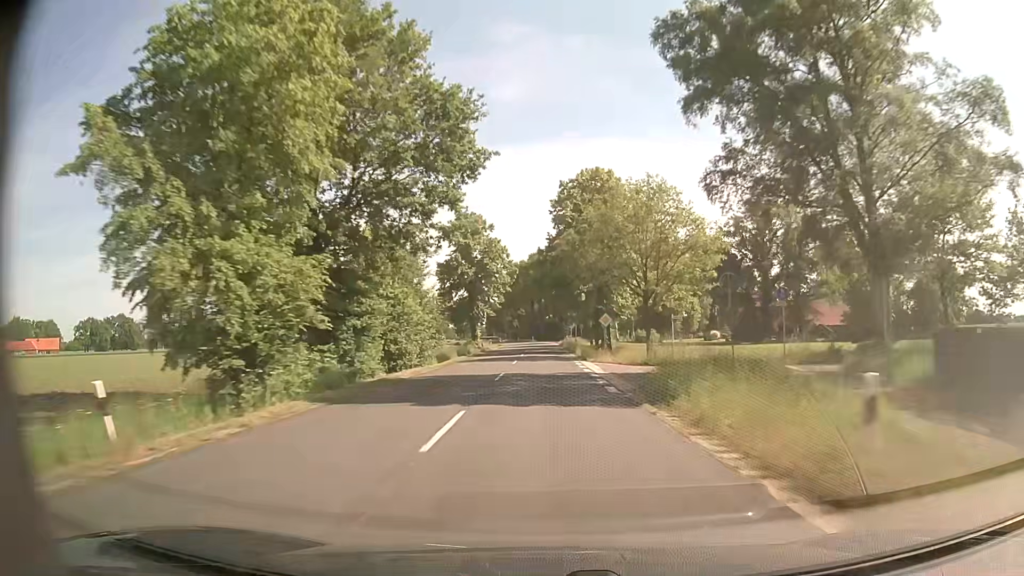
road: secondary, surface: asphalt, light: Day
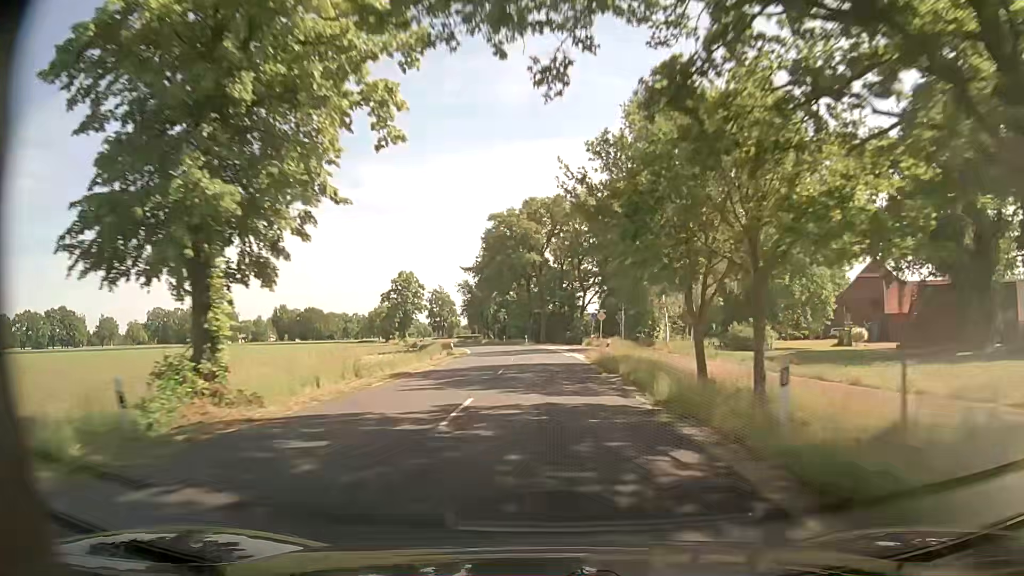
(-0.3, +58.2) m; 0°
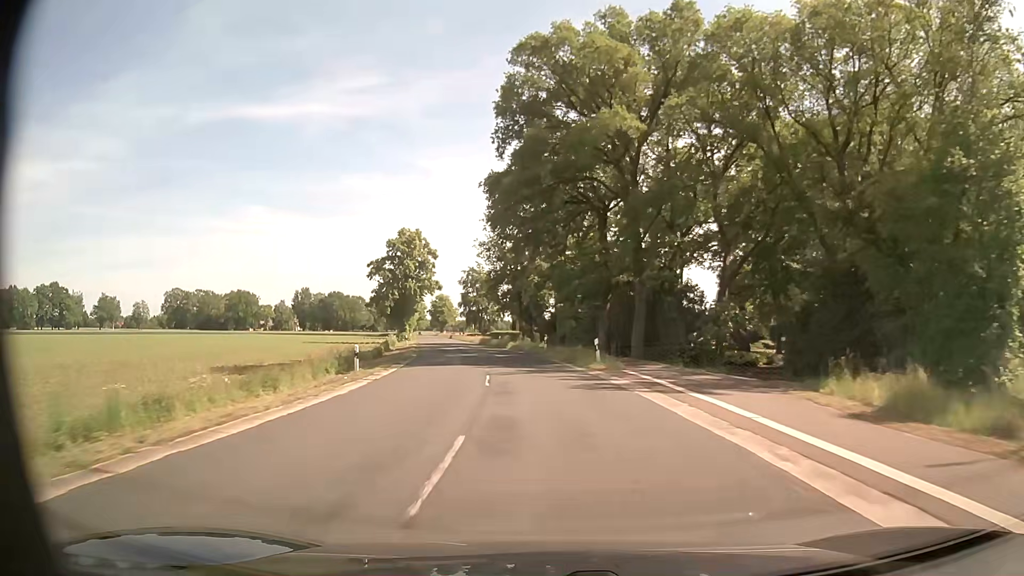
(-1.5, +52.4) m; -6°
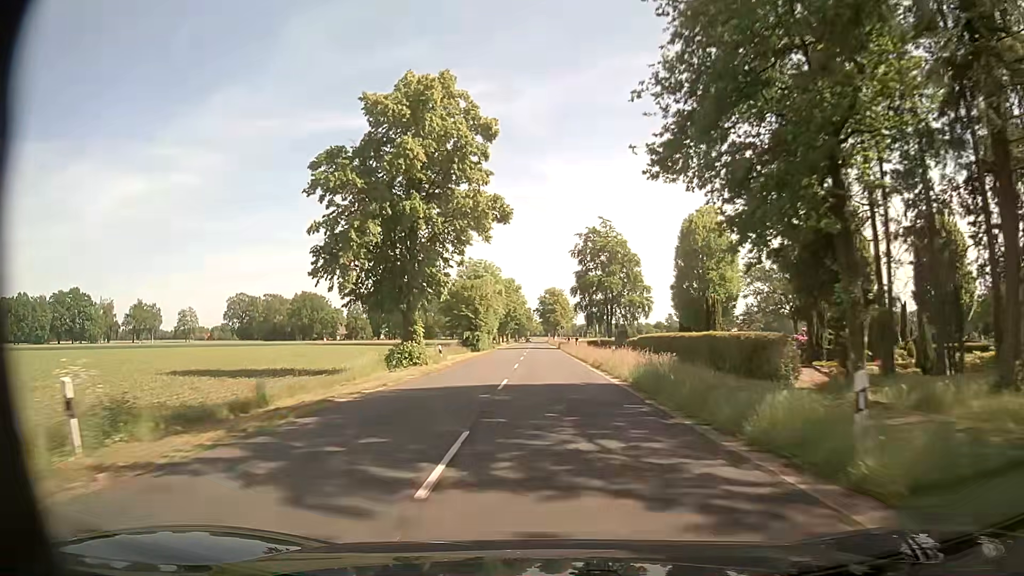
(-6.7, +58.9) m; -10°
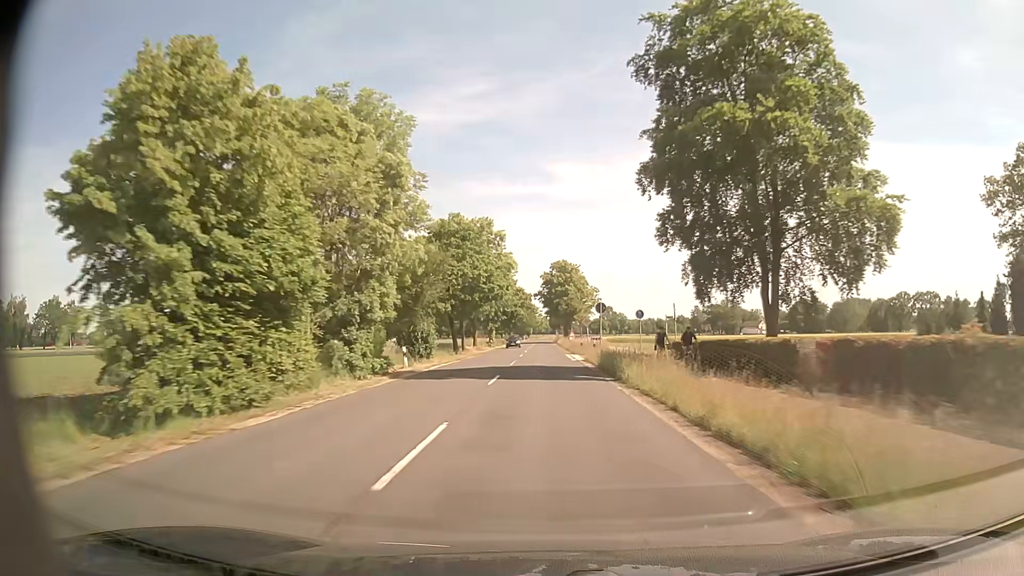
(-0.3, +59.7) m; -1°
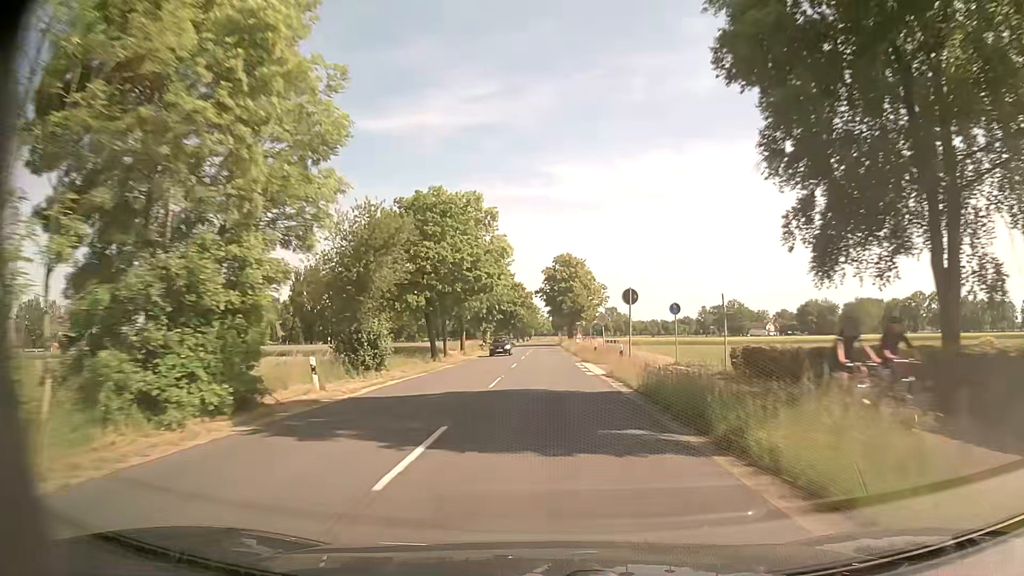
(0.0, +12.1) m; 0°
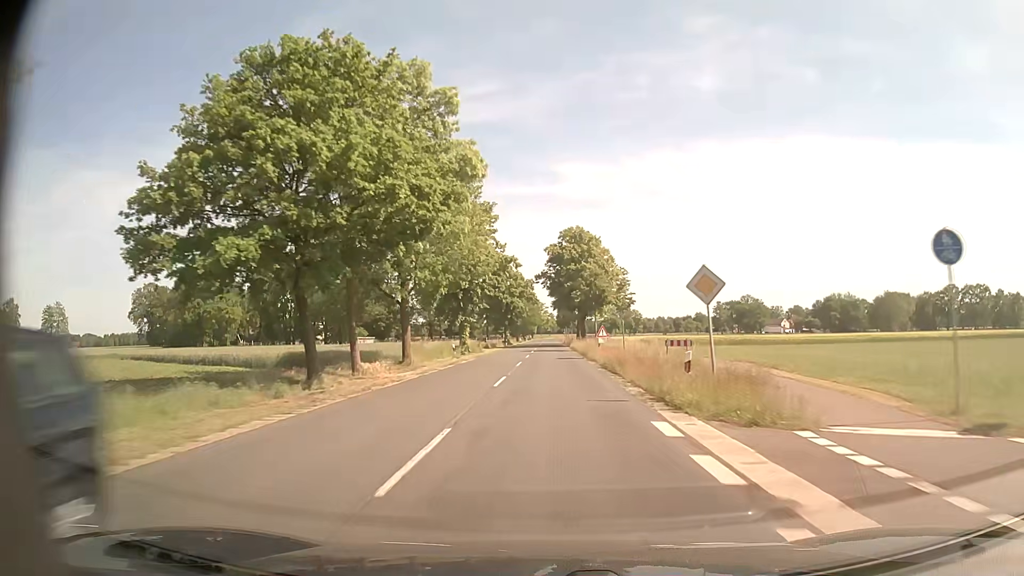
(-0.1, +24.3) m; -1°
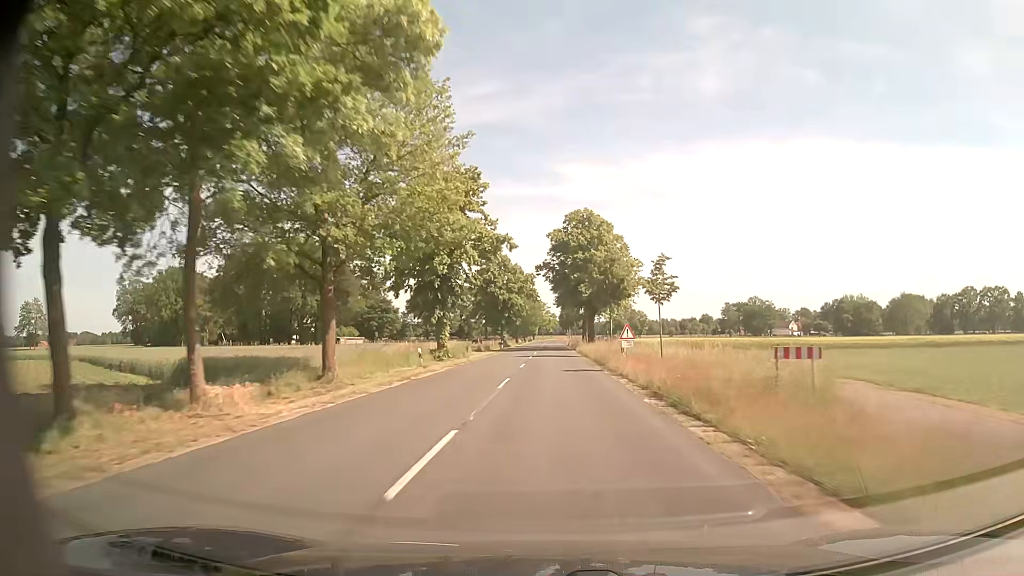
(0.0, +12.2) m; 0°
(0, +10) (0, +20) (0, +30) (0, +40) (0, +50) (0, +60) (0, +70) (+1, +80) (+1, +90) (+1, +100) m
